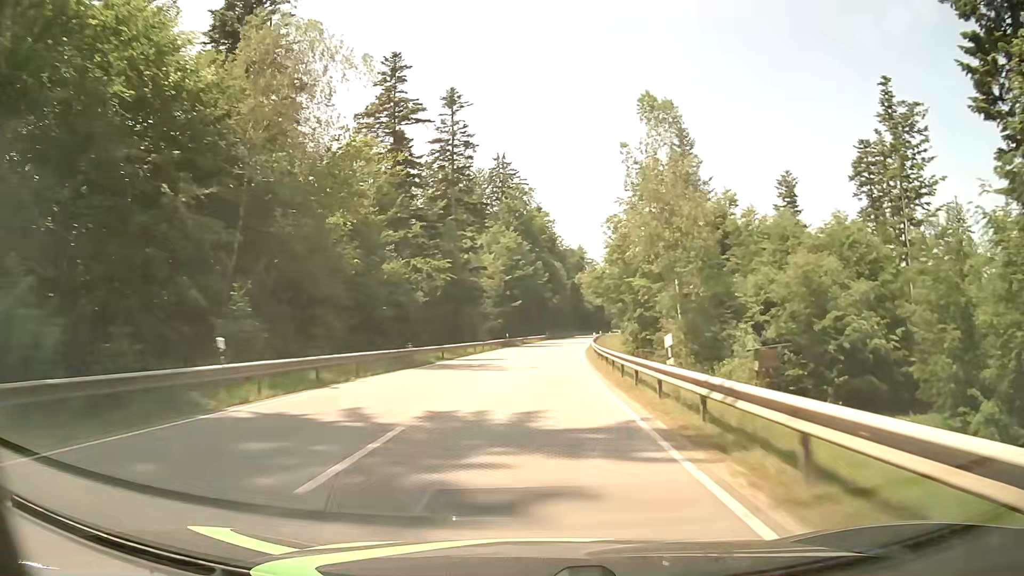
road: secondary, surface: asphalt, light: Day
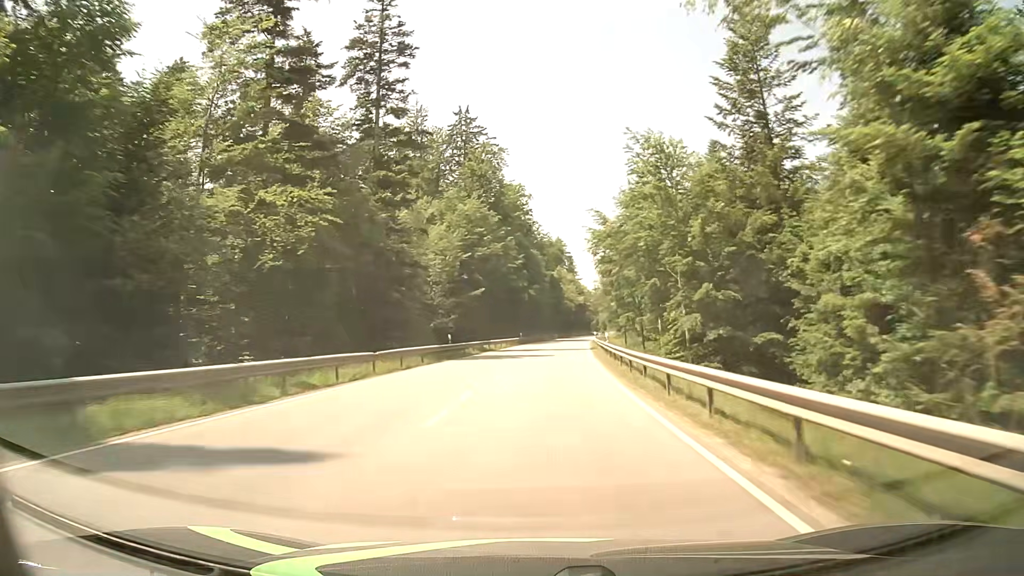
(+0.4, +31.3) m; +2°
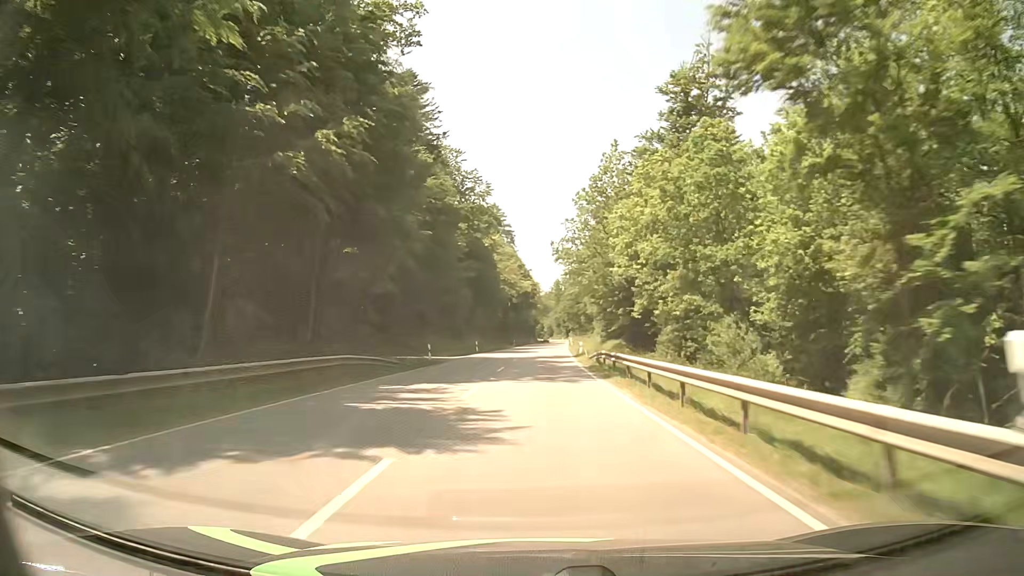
(+3.9, +78.4) m; +5°
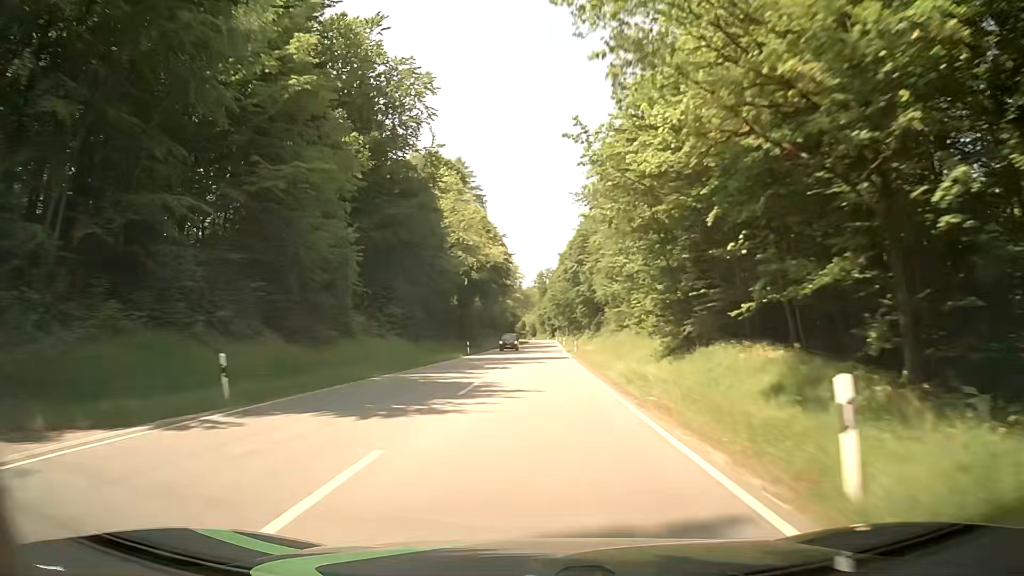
(+0.7, +47.3) m; +1°
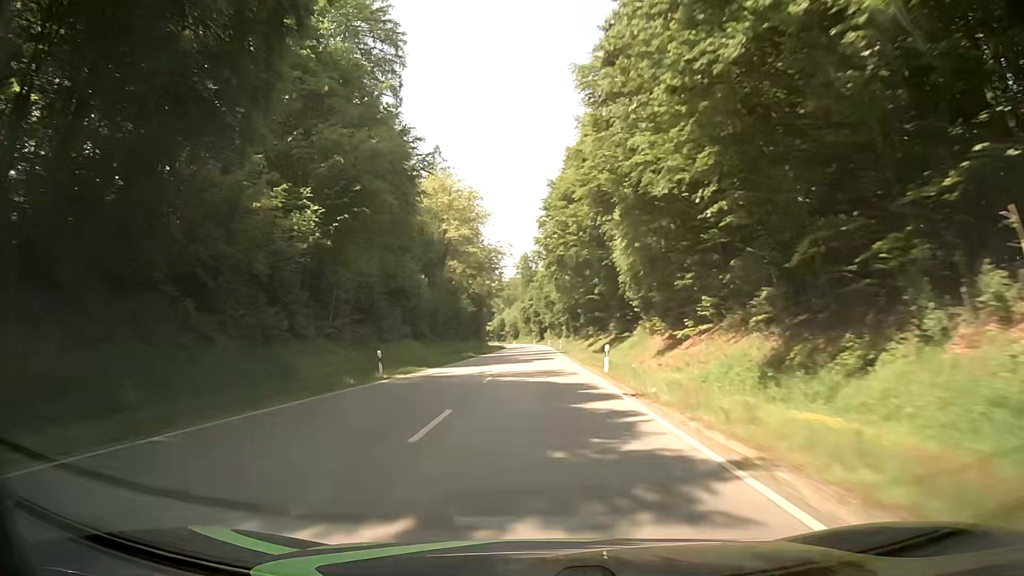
(+1.2, +79.0) m; +1°
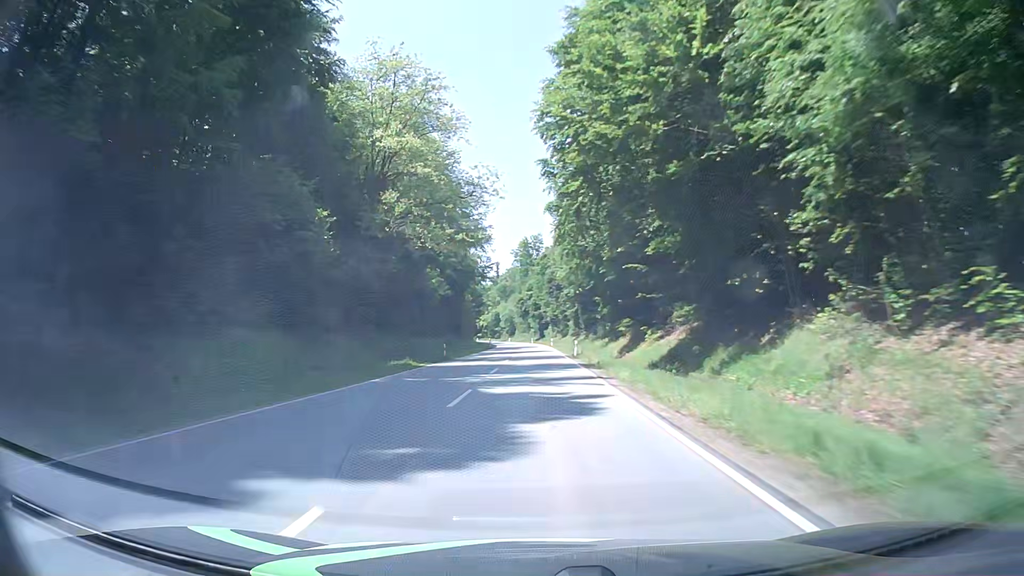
(+0.2, +31.6) m; +1°
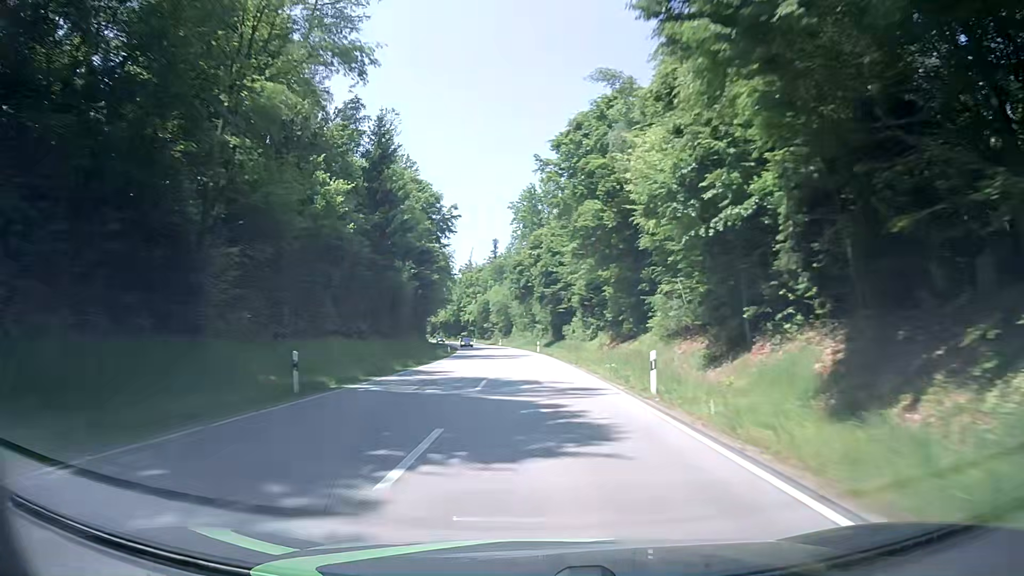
(-0.5, +79.1) m; -1°
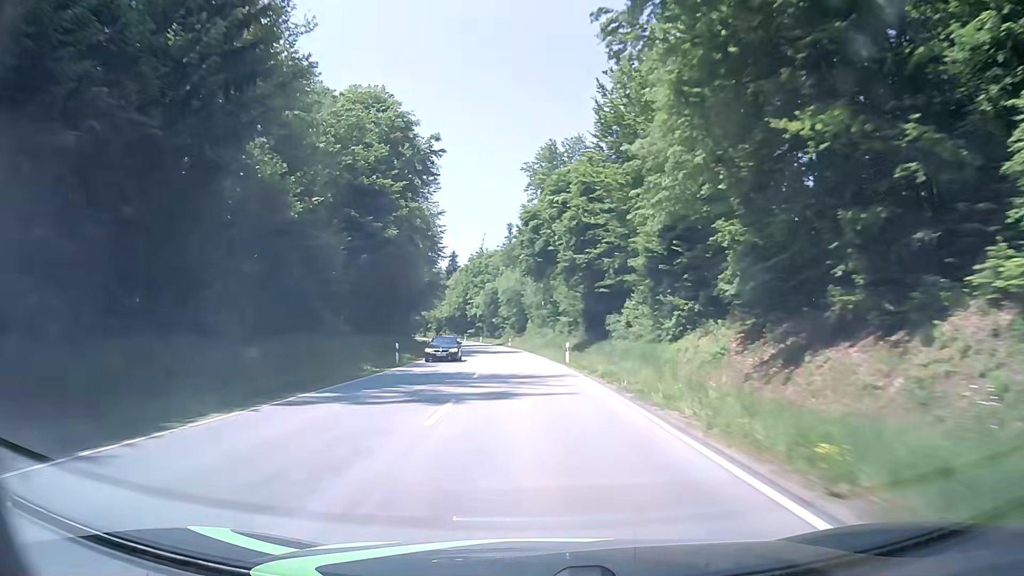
(-0.1, +31.7) m; -1°
(0, +10) (0, +20) (-1, +30) (-1, +40) (-2, +50) (-3, +60) (-4, +70) (-5, +80) (-6, +90) (-8, +100) m
